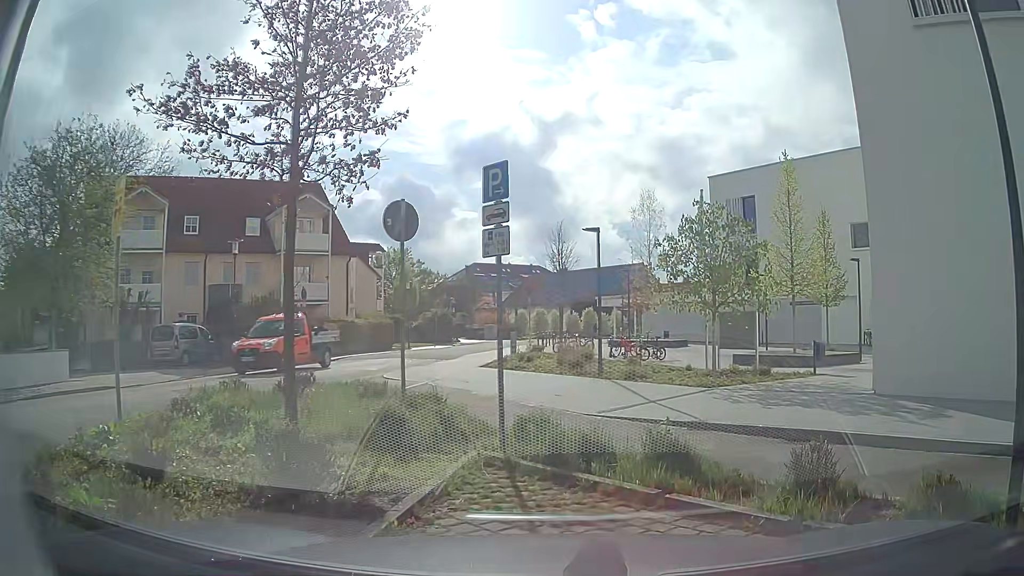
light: Day
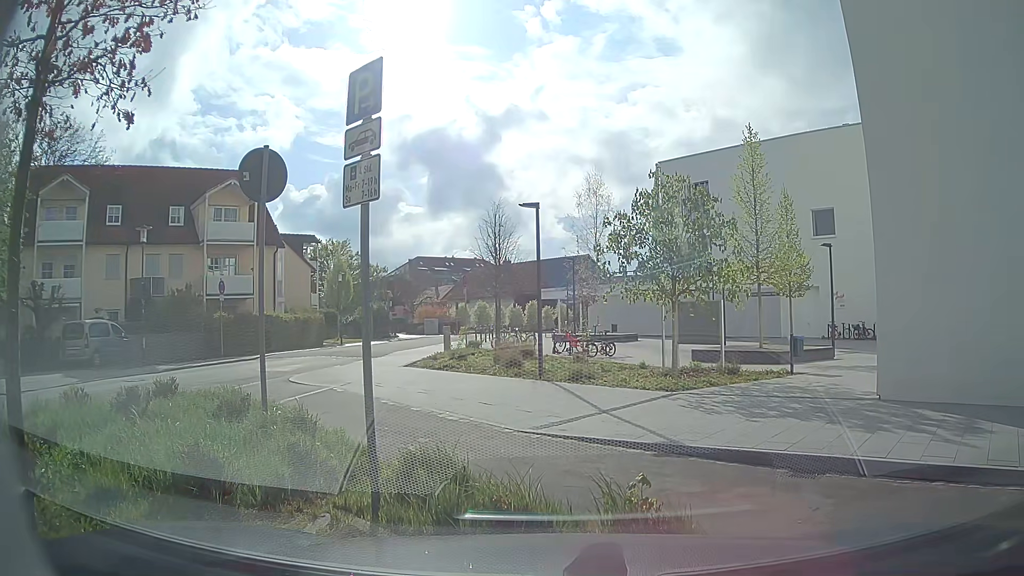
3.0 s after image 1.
(+0.2, +2.6) m; +4°
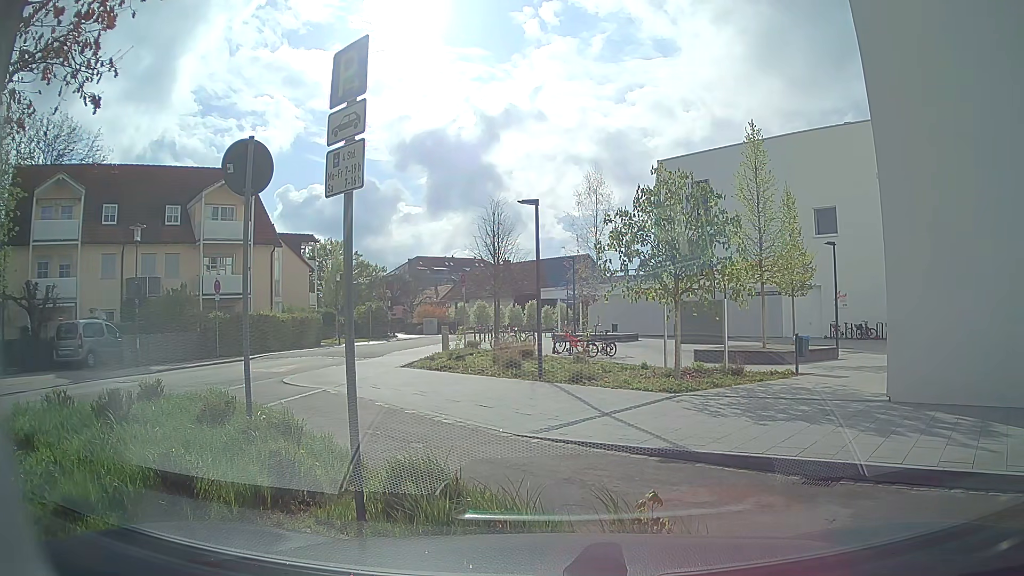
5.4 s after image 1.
(0.0, +0.4) m; 0°
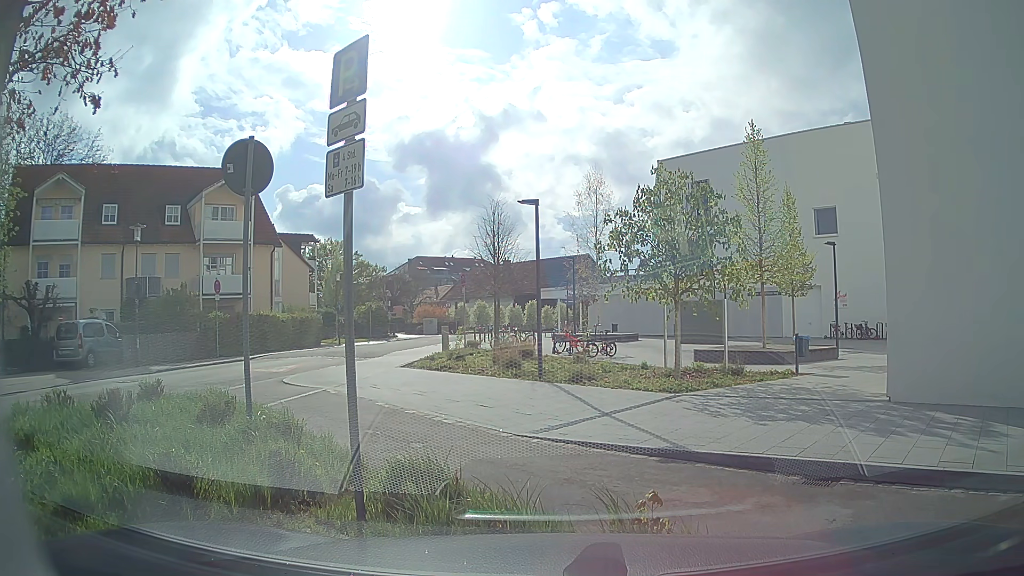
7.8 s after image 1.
(0.0, +0.1) m; 0°
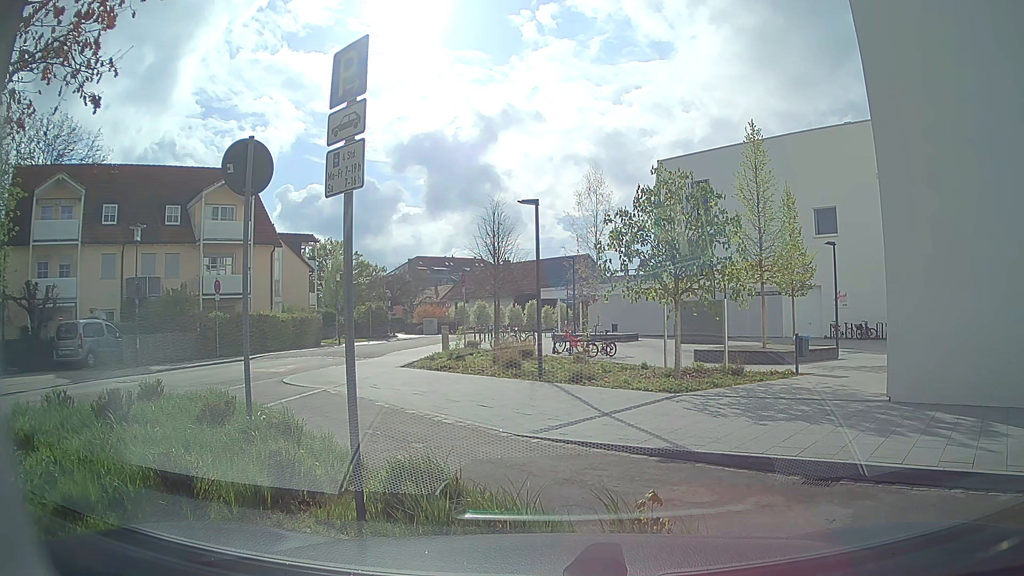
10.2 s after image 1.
(0.0, 0.0) m; 0°
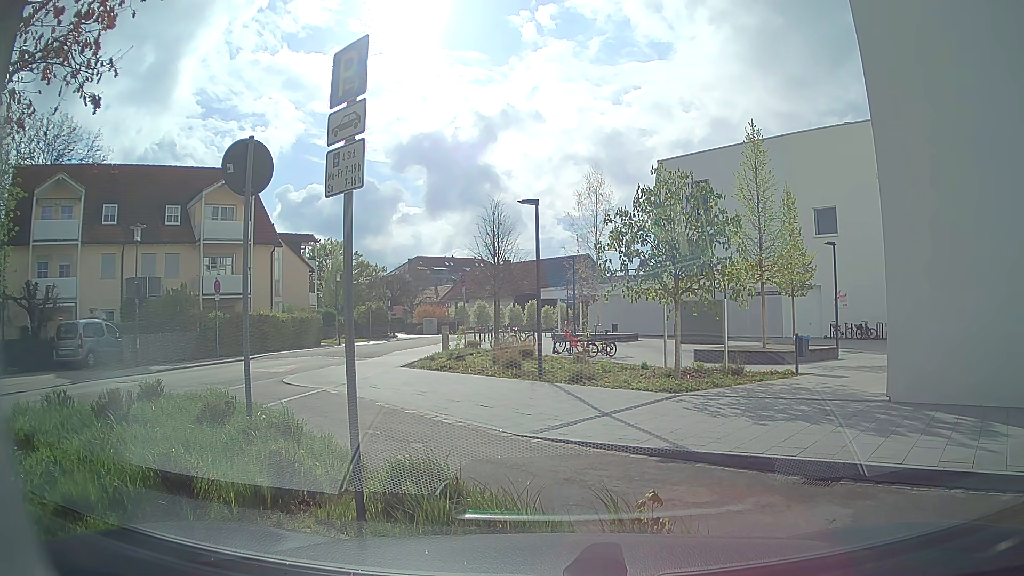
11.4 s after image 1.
(0.0, 0.0) m; 0°
